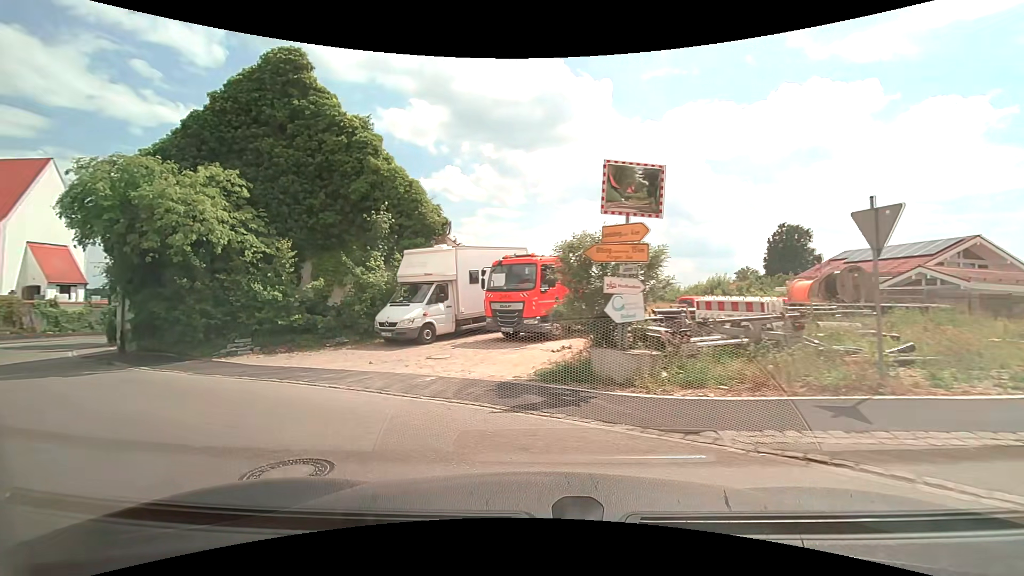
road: unclassified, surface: asphalt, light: Day
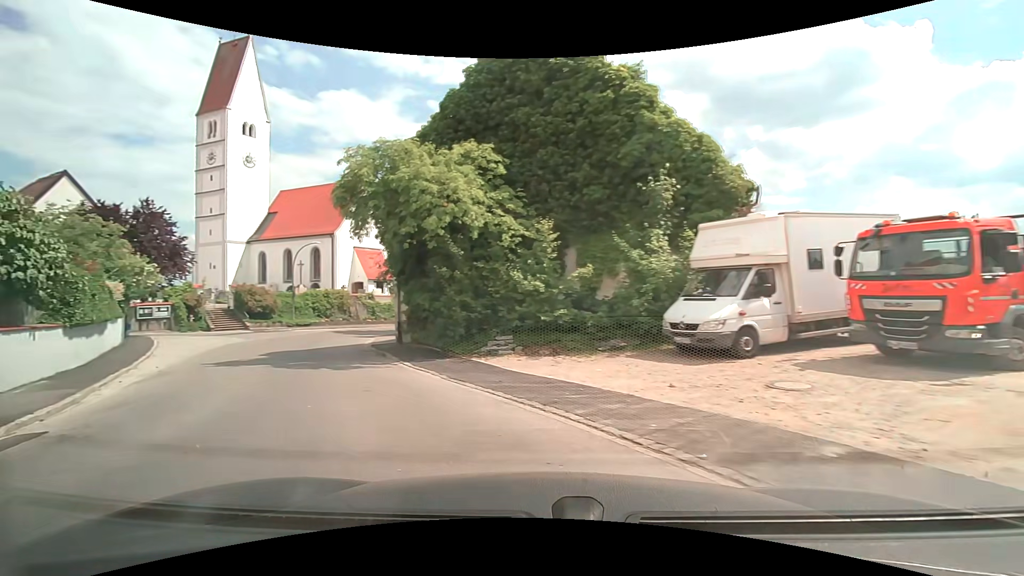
(-1.1, +4.7) m; -28°
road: tertiary
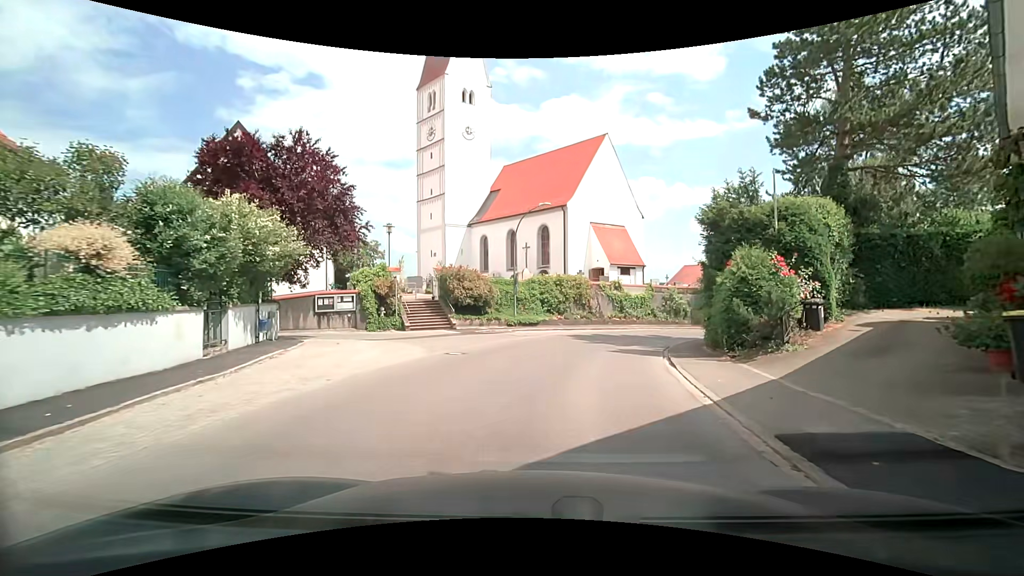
(-6.7, +16.1) m; -25°
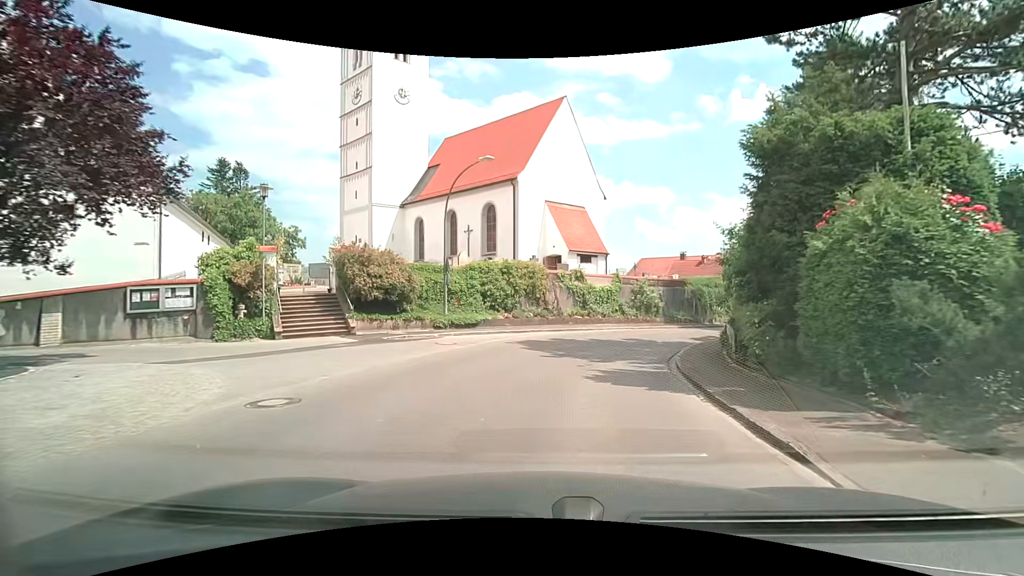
(+0.3, +8.5) m; +4°
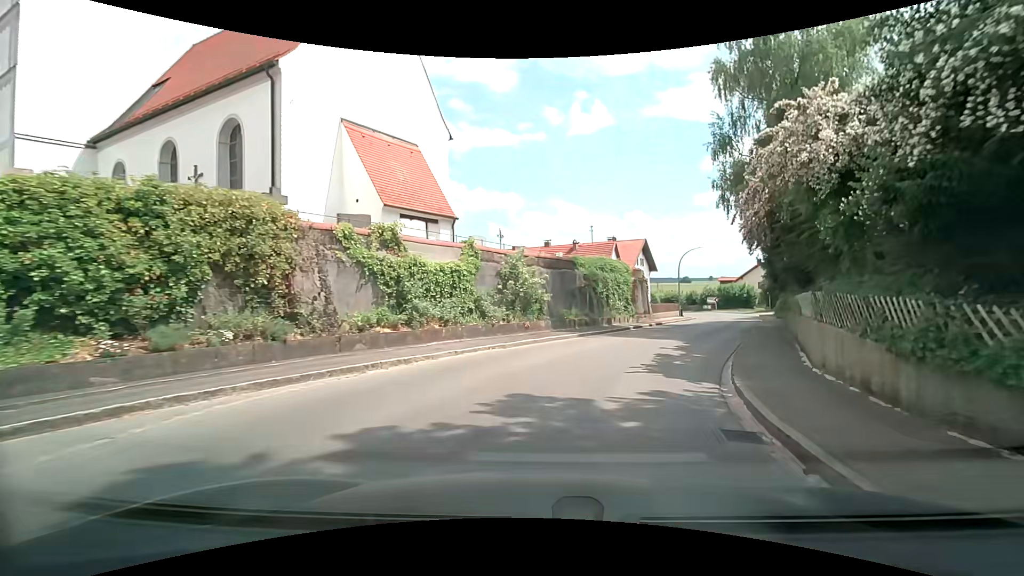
(+2.4, +17.1) m; +17°
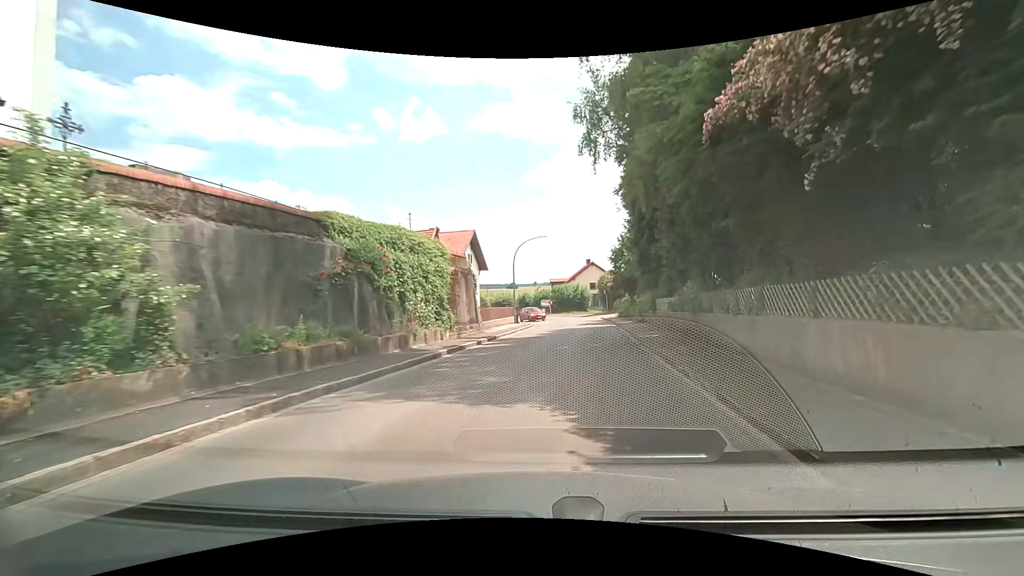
(+2.5, +13.5) m; +20°
(+1, +10) (+2, +20) (+3, +30) (+3, +40) (+3, +50) (+1, +60) (-4, +68) (-11, +75) (-20, +81) (-28, +86) m
